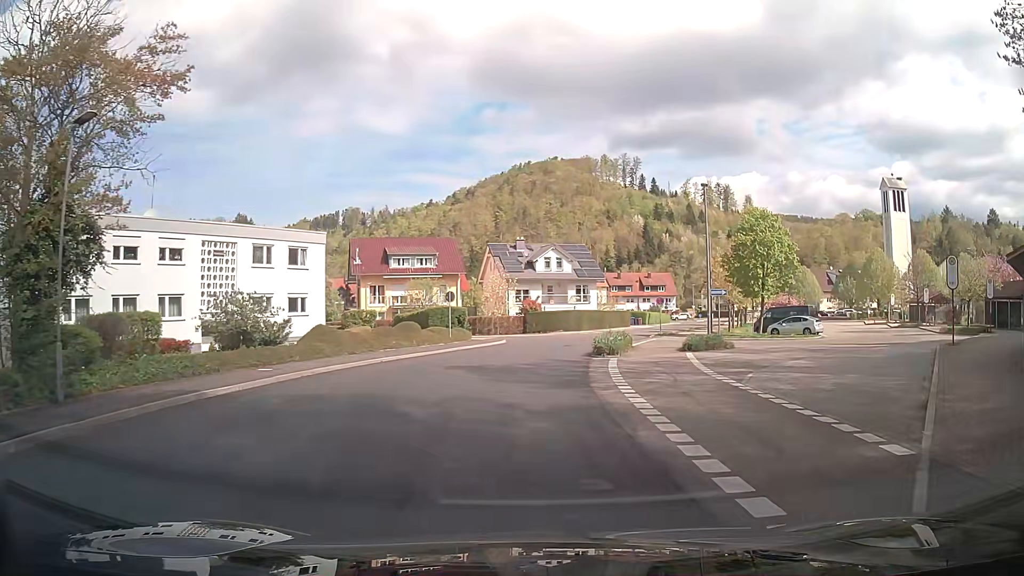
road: tertiary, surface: asphalt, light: Day
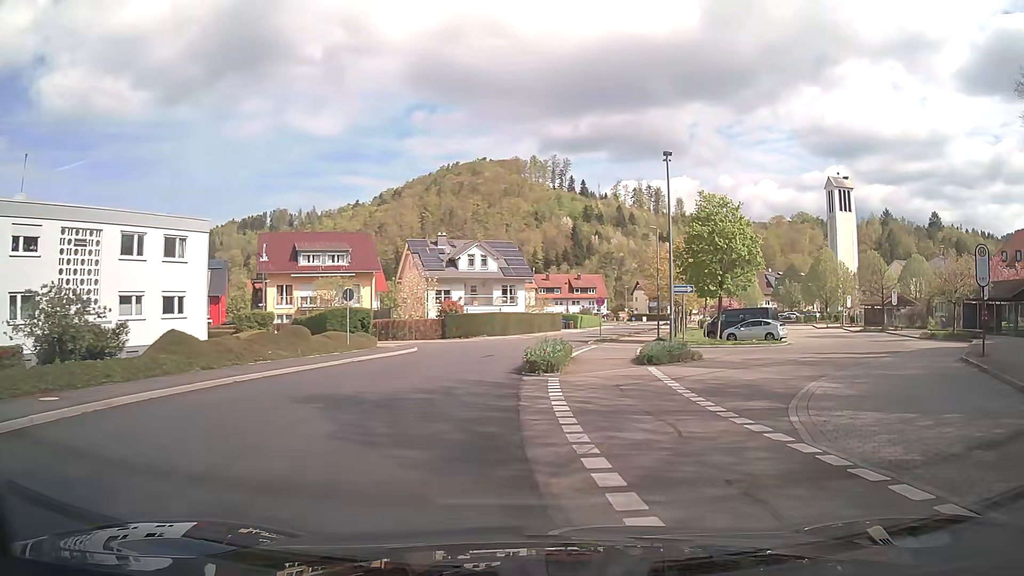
(+0.3, +6.7) m; +6°
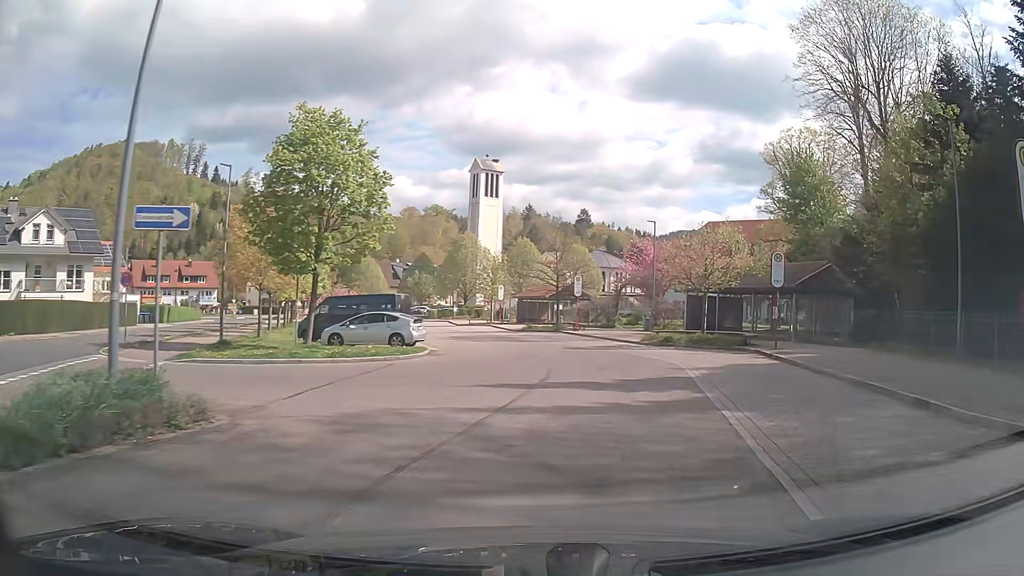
(+4.6, +15.8) m; +31°
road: service
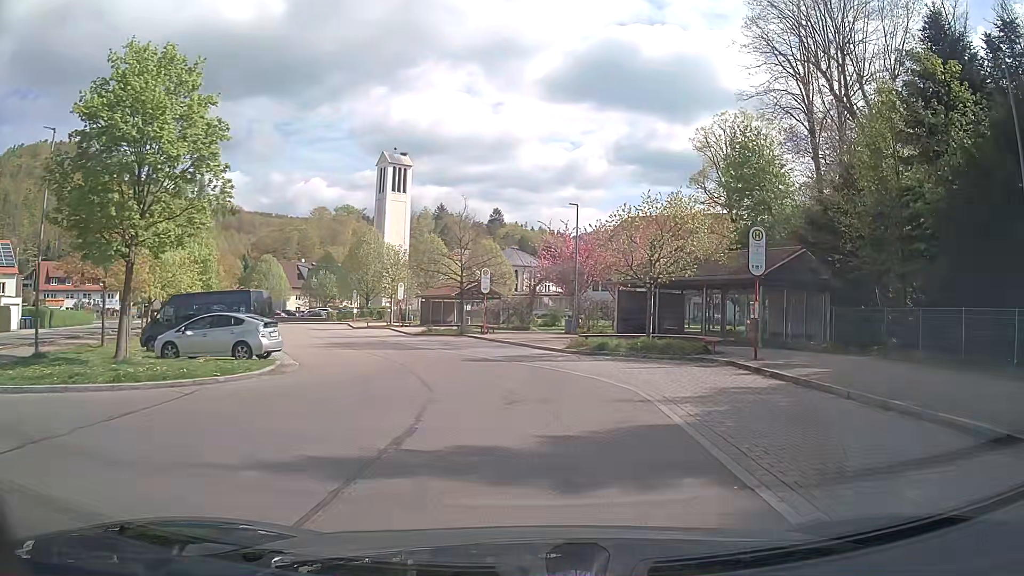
(+0.6, +7.1) m; +8°
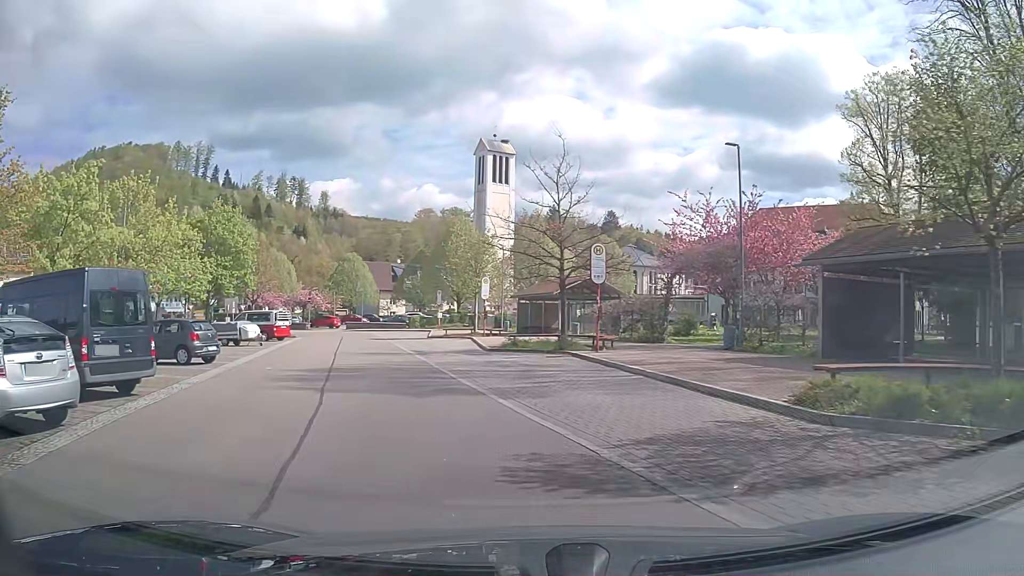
(-0.4, +14.2) m; -9°
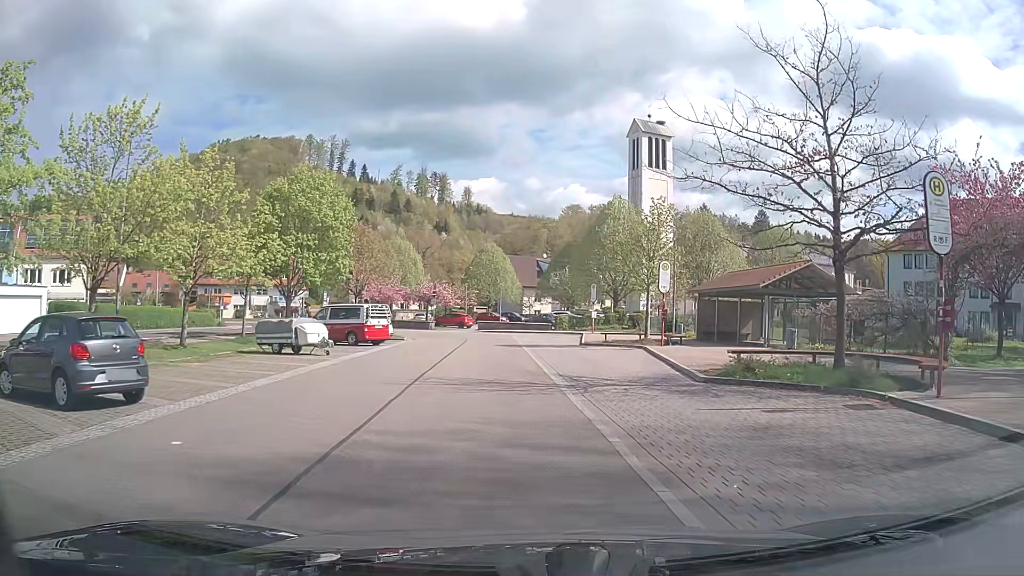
(-1.8, +12.1) m; -13°
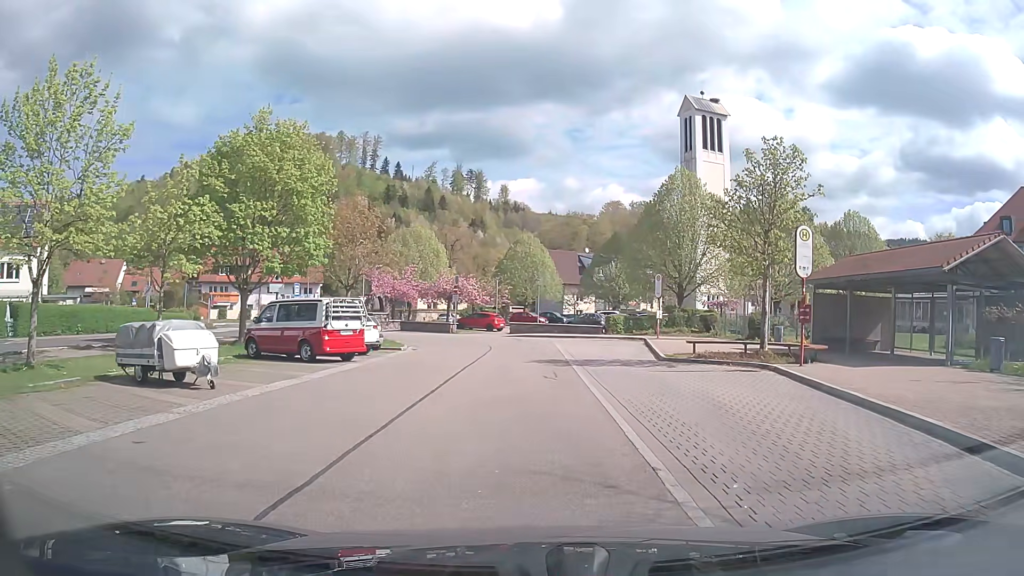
(-0.4, +11.5) m; -3°
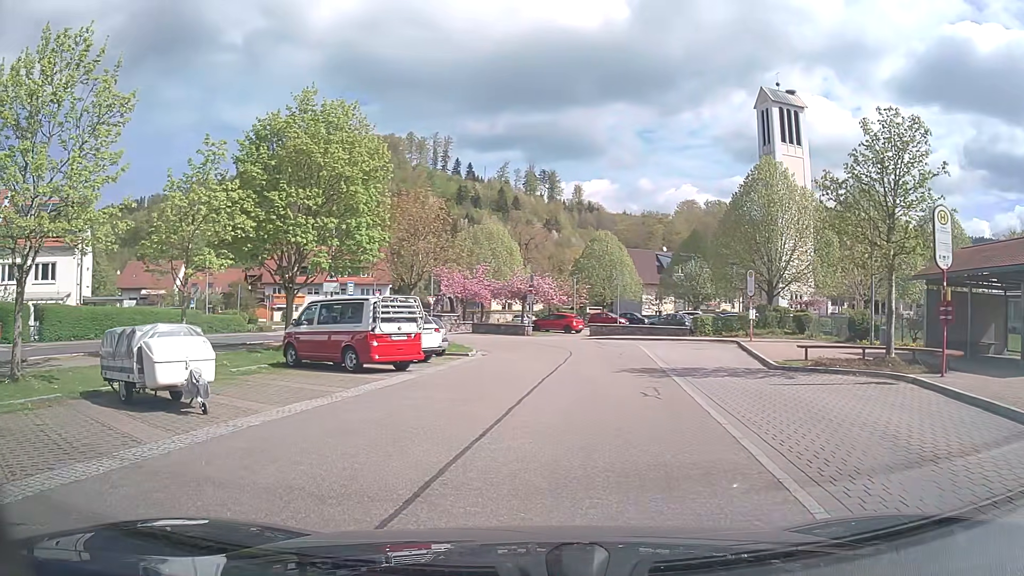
(-0.1, +3.4) m; -7°
